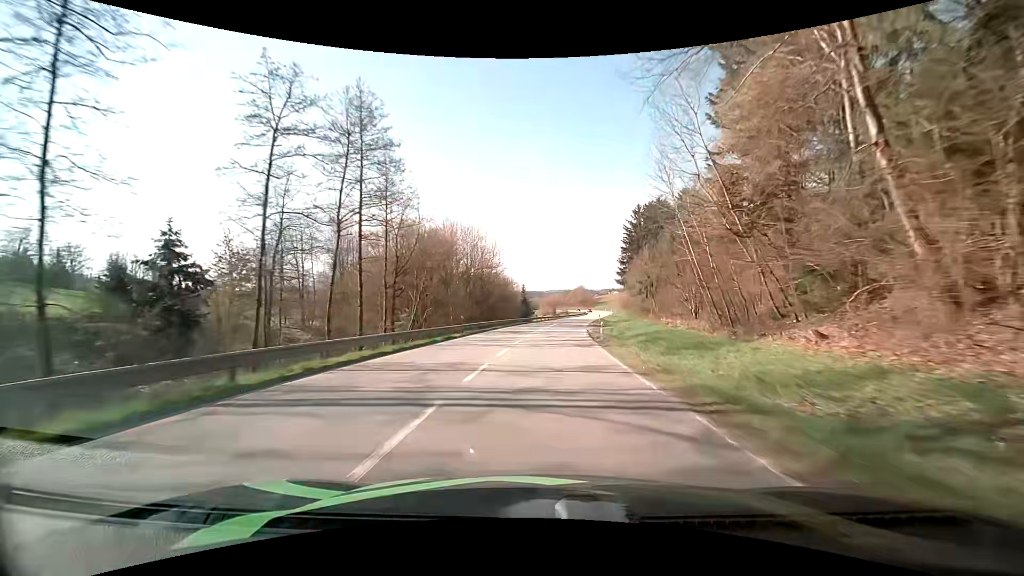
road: secondary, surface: asphalt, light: Day
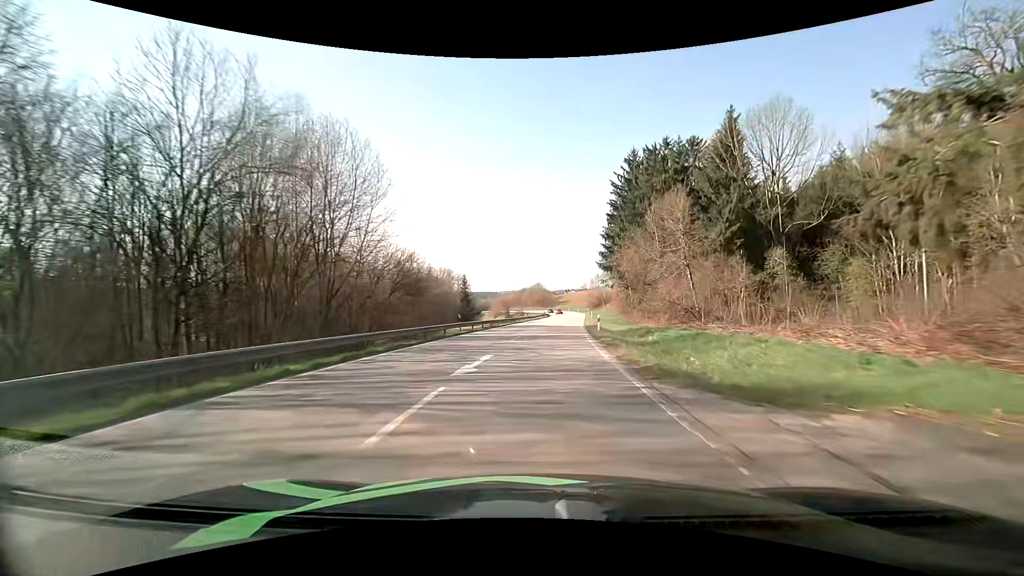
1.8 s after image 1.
(+1.7, +40.5) m; +5°
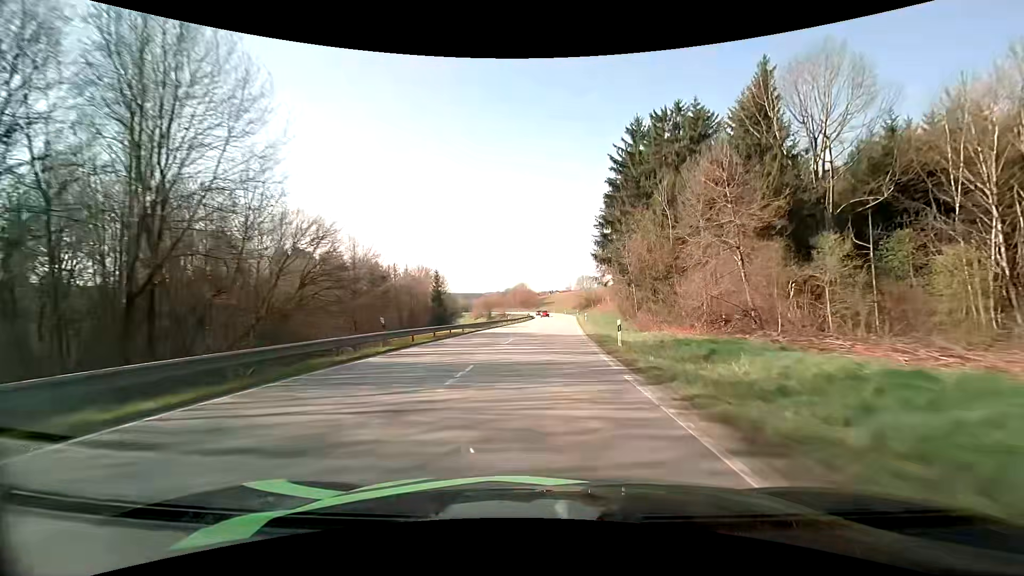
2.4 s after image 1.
(+0.2, +13.7) m; +2°
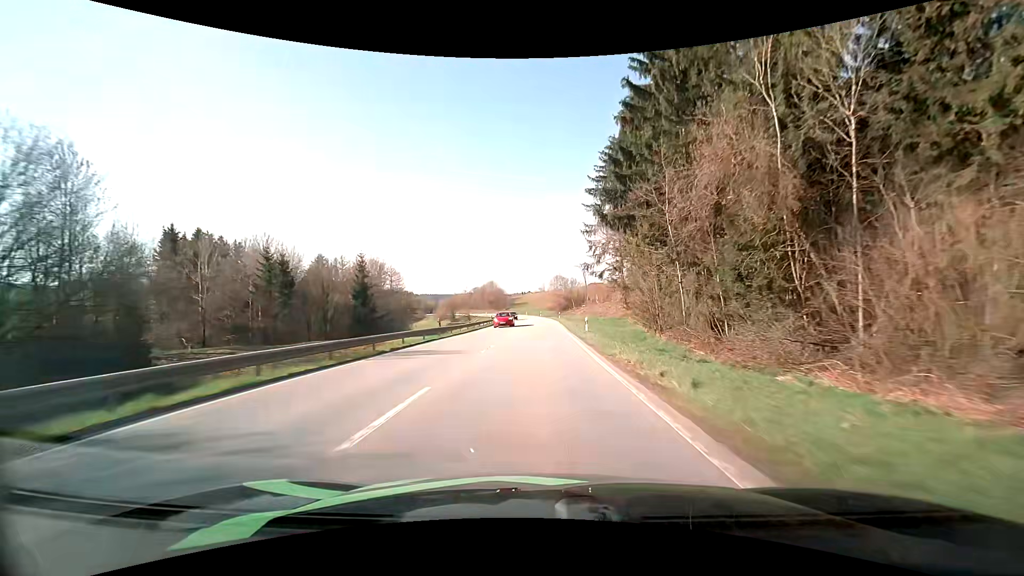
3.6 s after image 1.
(+0.9, +27.5) m; +3°
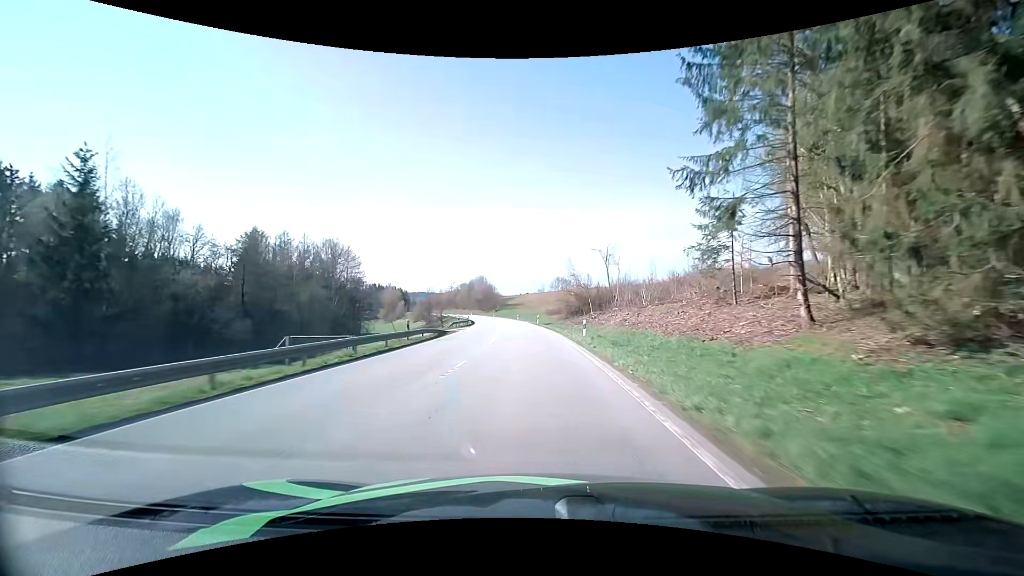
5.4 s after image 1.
(+0.5, +41.9) m; +1°
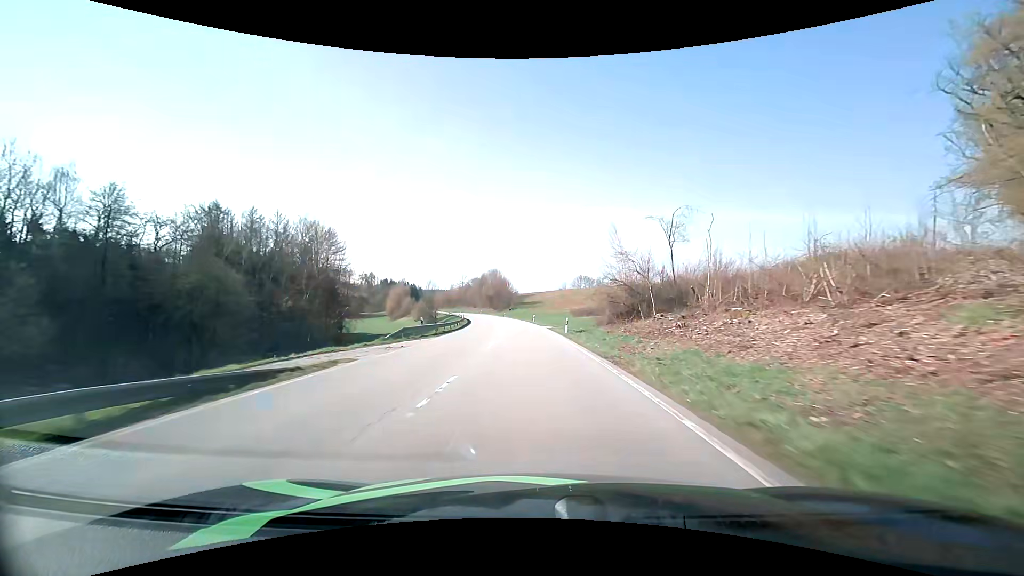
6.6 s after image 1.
(-0.5, +27.6) m; -2°
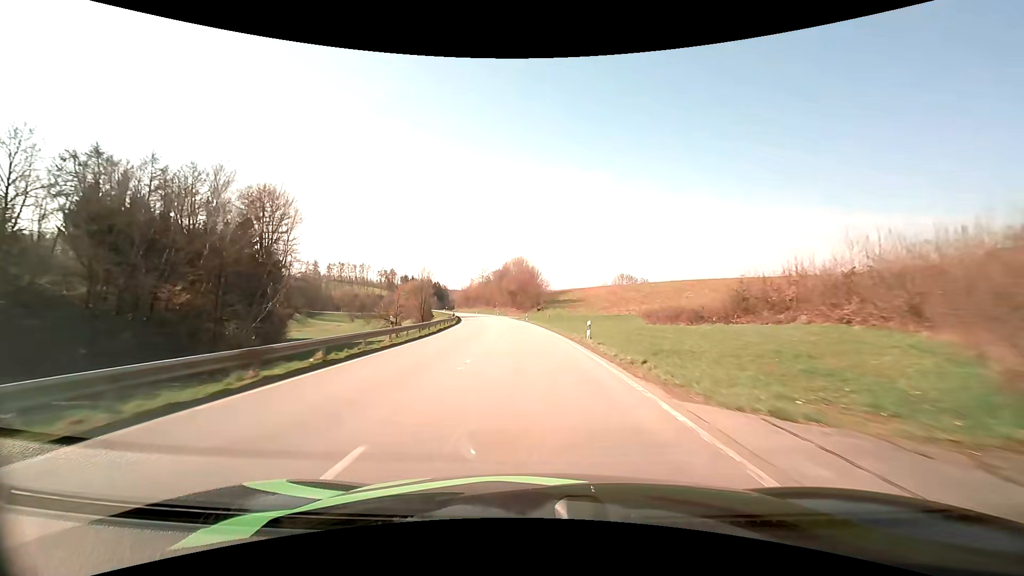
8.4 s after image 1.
(-1.3, +42.3) m; -4°
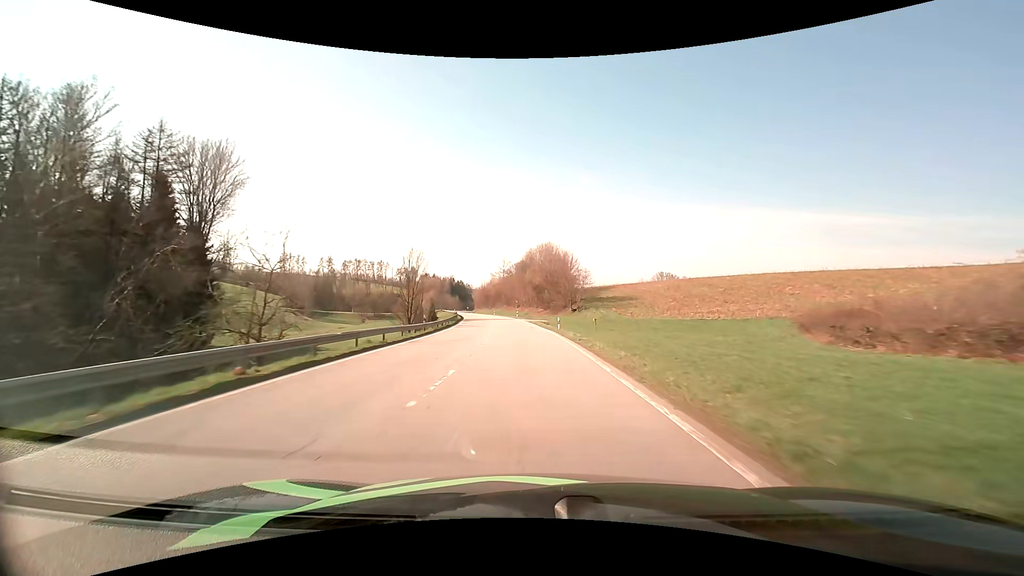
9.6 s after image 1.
(-0.8, +28.8) m; -3°
(0, +10) (0, +20) (-1, +30) (-2, +40) (-3, +50) (-4, +60) (-5, +70) (-7, +80) (-9, +89) (-11, +99) m
